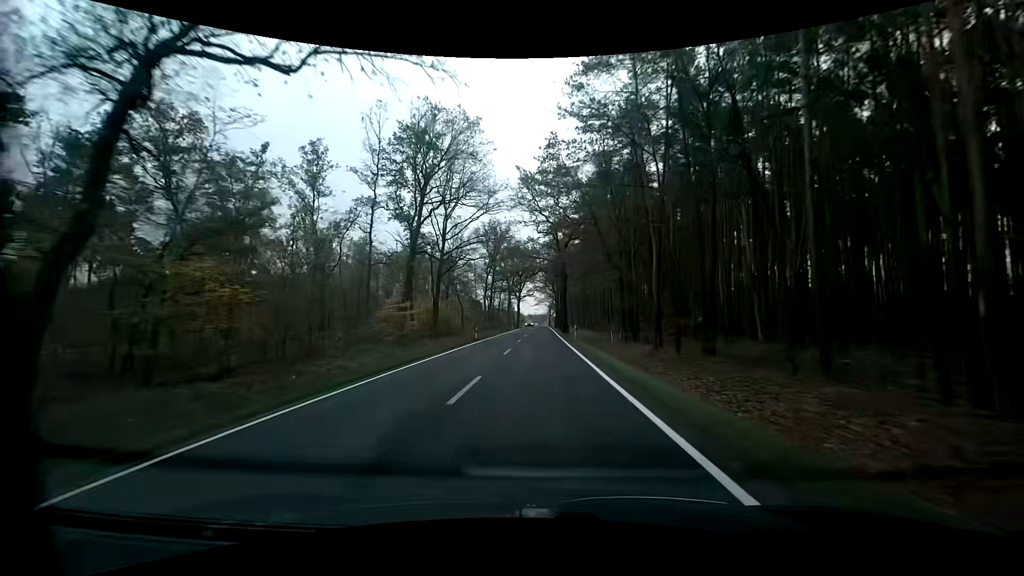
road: primary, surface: asphalt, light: Day
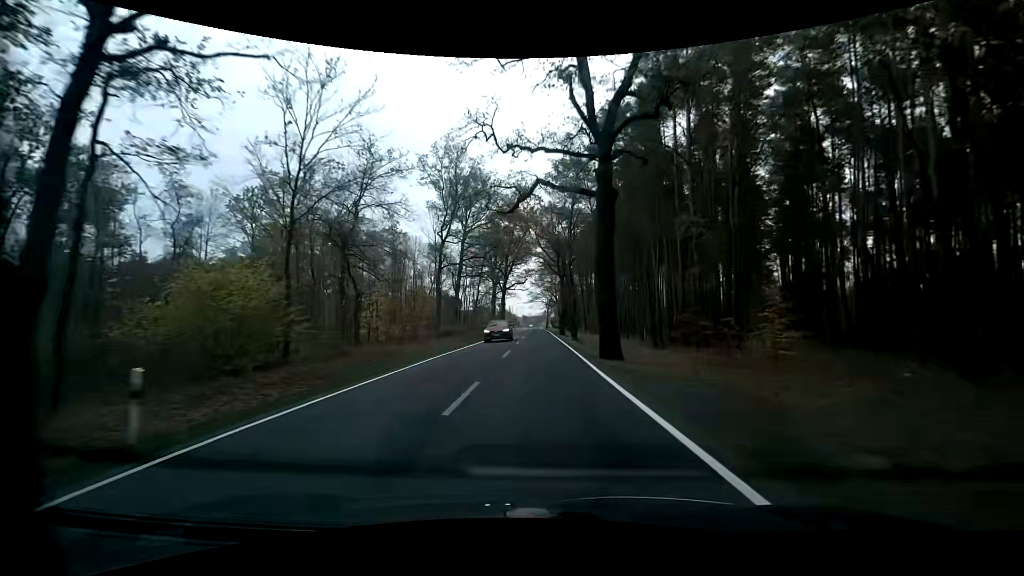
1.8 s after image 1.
(+0.8, +36.6) m; +2°
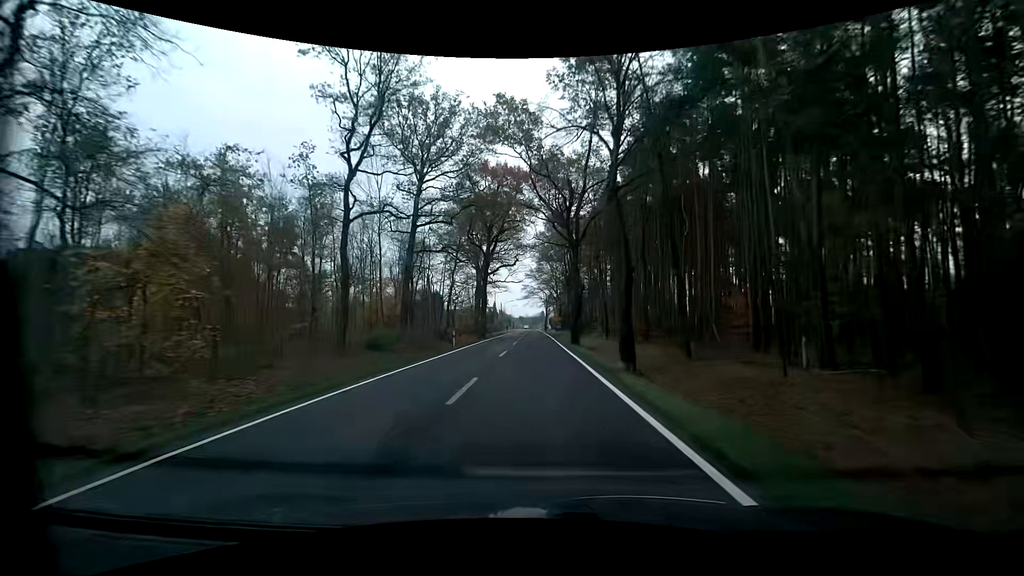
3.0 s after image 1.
(0.0, +22.8) m; 0°
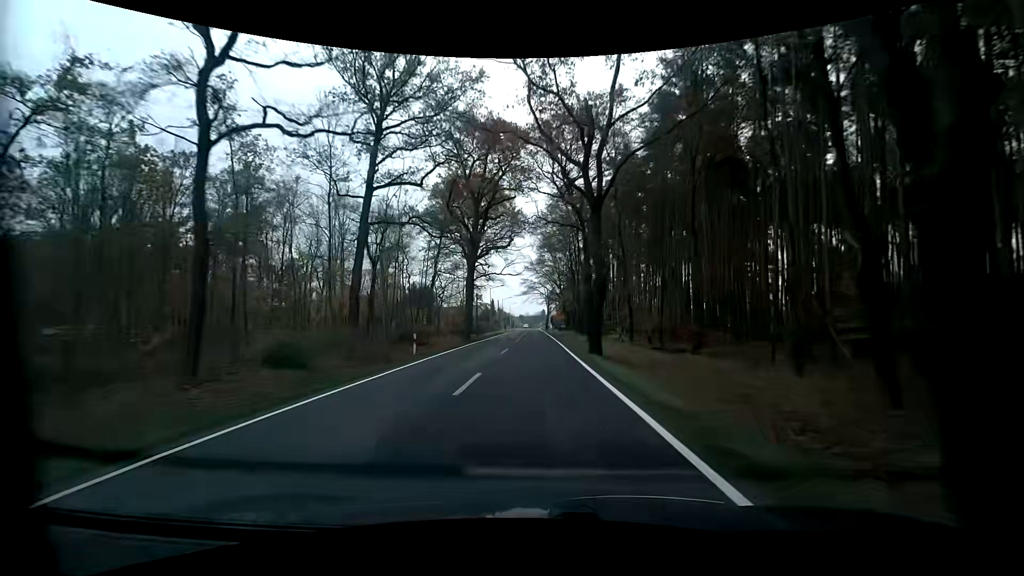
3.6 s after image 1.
(-0.1, +11.0) m; 0°
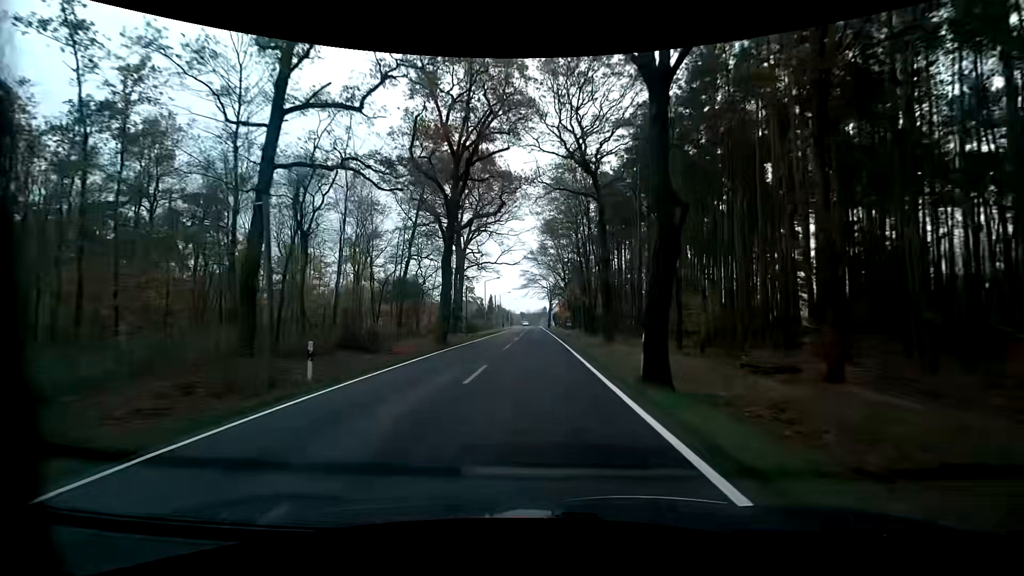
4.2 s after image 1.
(-0.1, +10.6) m; 0°
